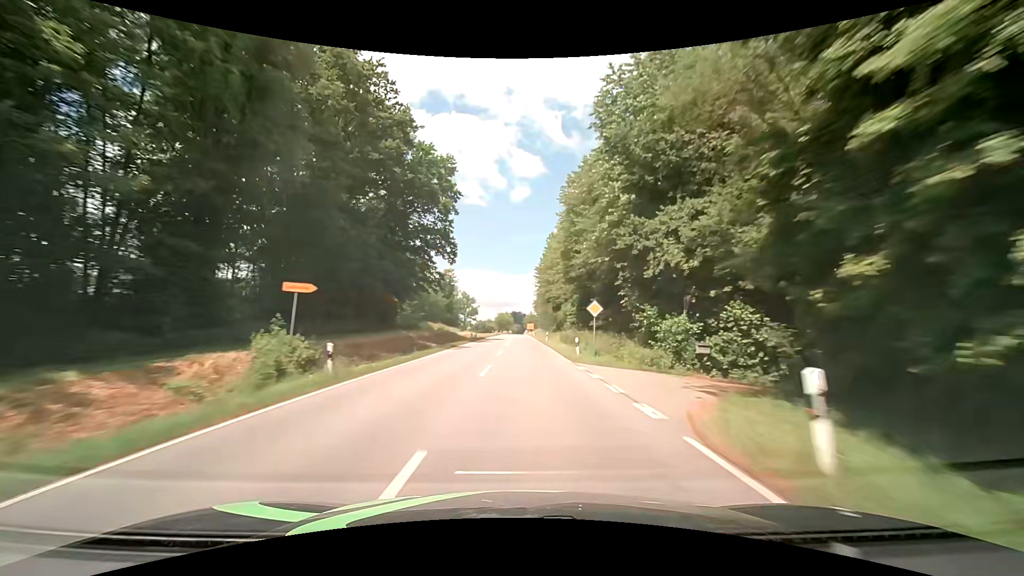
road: secondary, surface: asphalt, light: Day
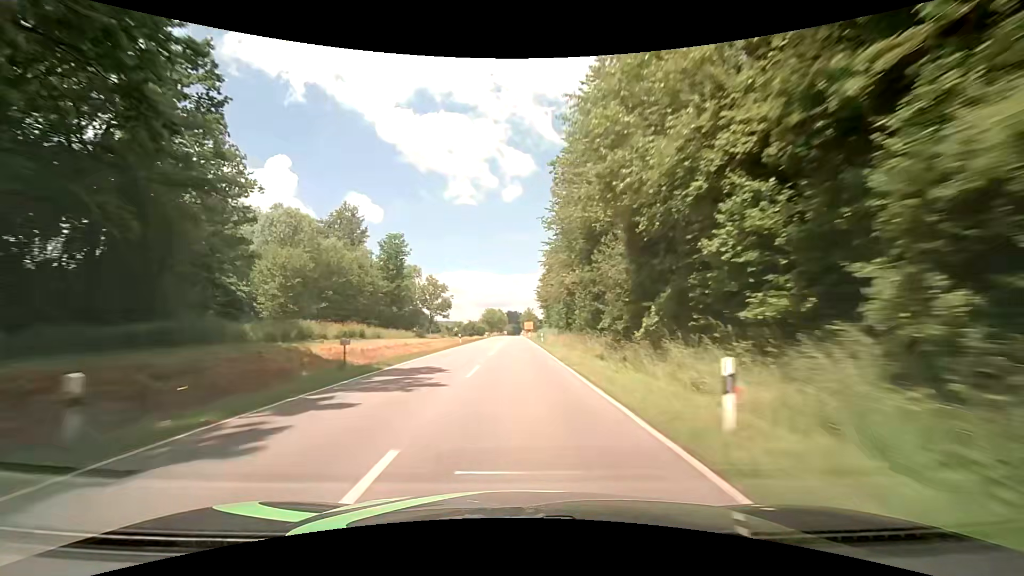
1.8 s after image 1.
(+0.7, +47.9) m; +1°
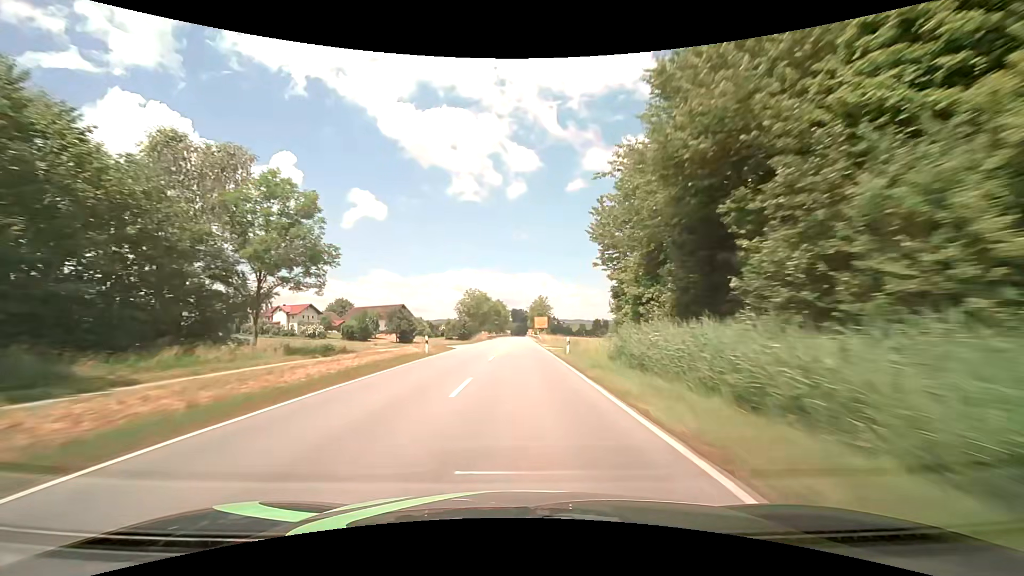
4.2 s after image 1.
(-0.4, +63.8) m; -1°
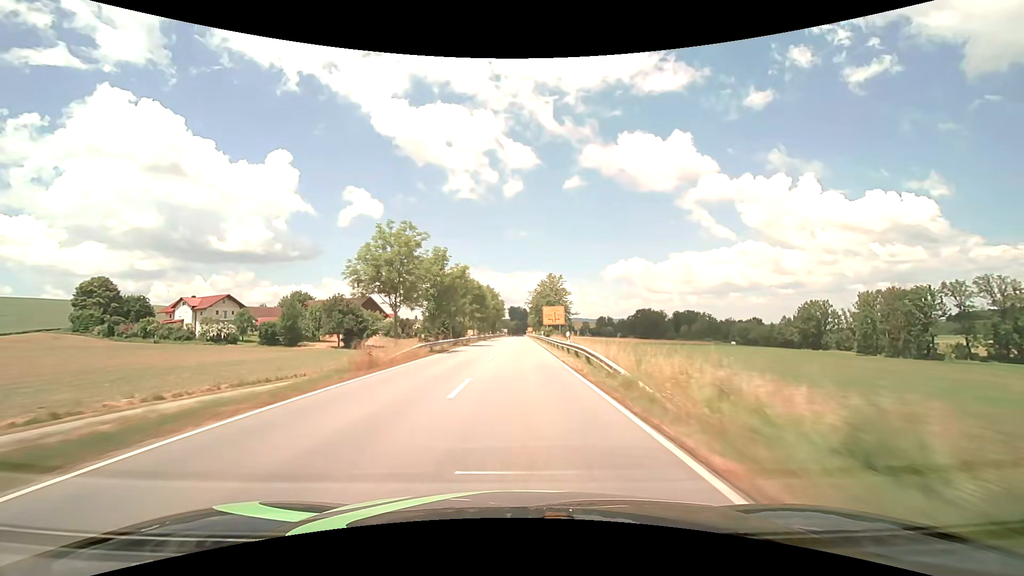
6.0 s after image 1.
(+0.1, +48.3) m; 0°
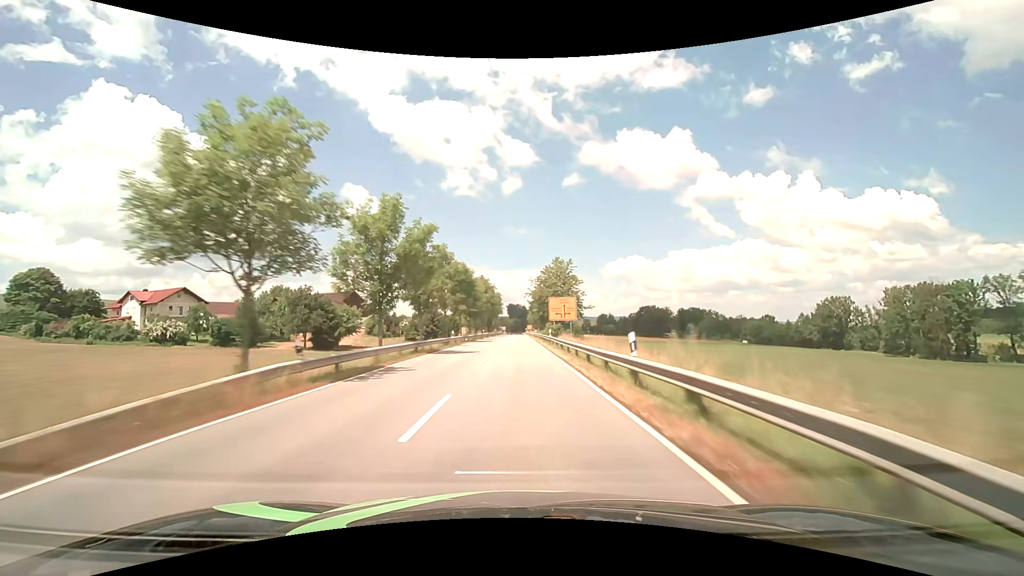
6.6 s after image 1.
(0.0, +16.2) m; 0°
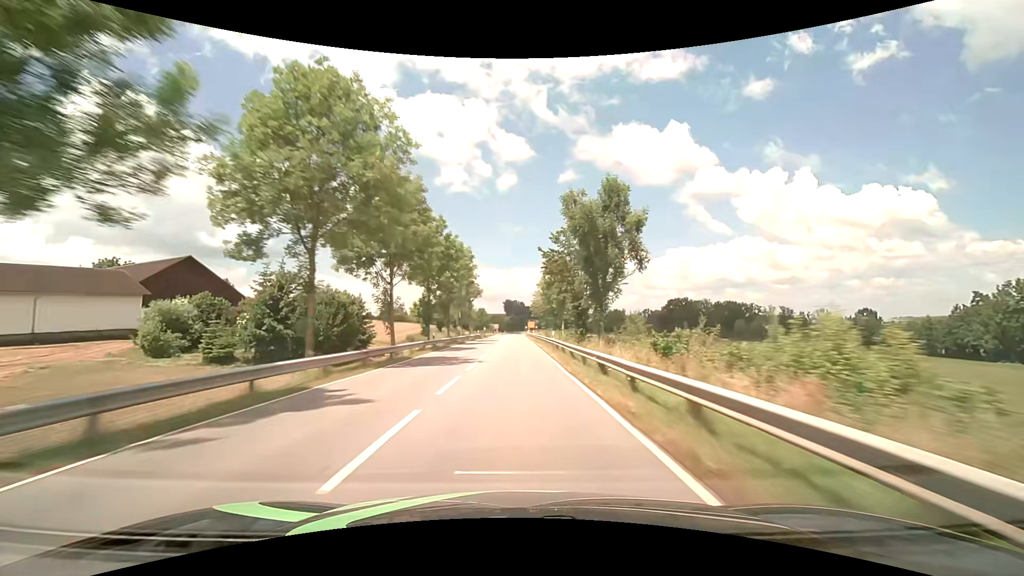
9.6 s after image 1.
(+0.2, +80.8) m; 0°
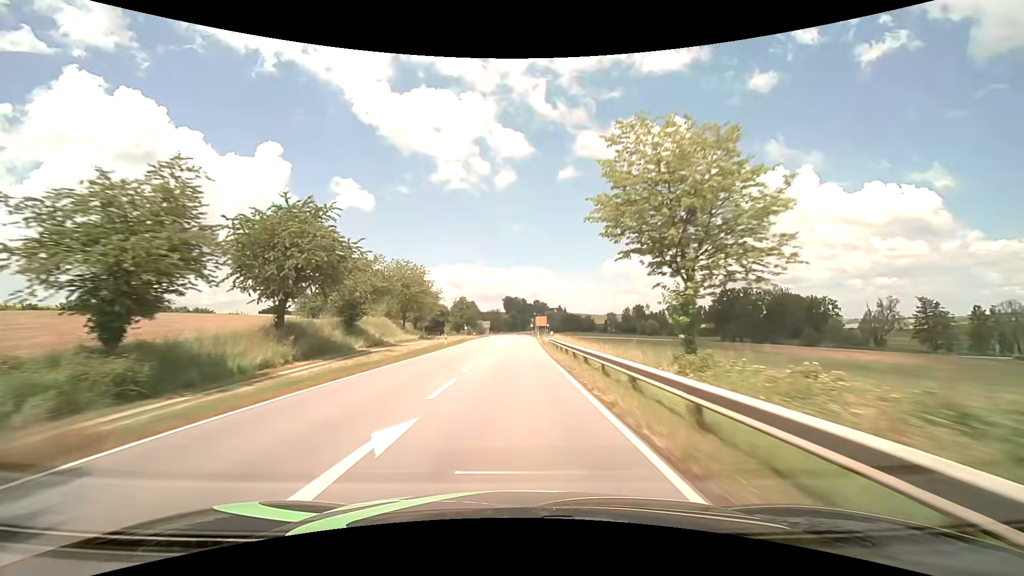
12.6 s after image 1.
(-0.2, +80.4) m; 0°
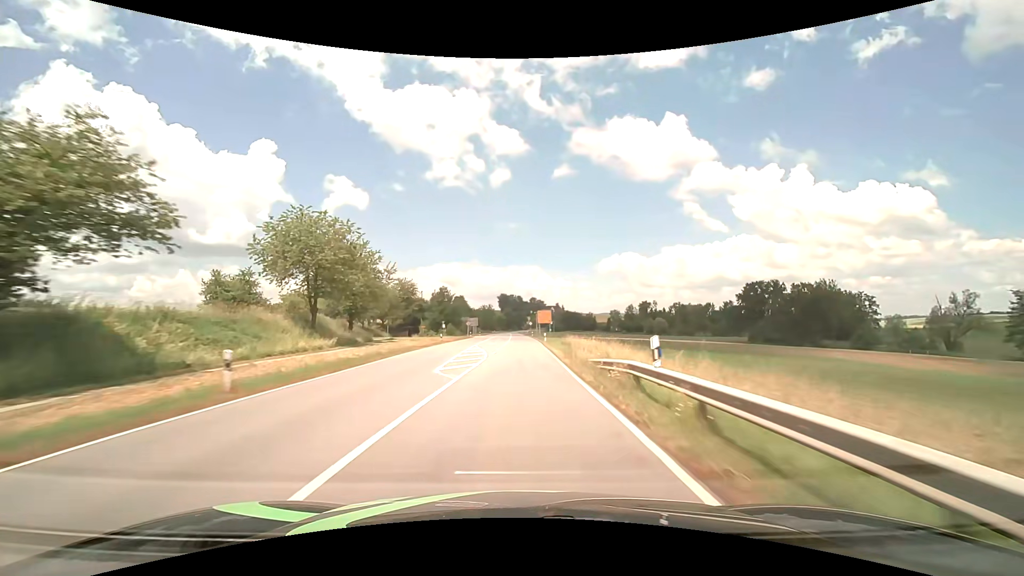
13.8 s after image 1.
(+0.1, +32.1) m; 0°
(0, +10) (0, +20) (0, +30) (0, +40) (0, +50) (0, +60) (0, +70) (0, +80) (0, +90) (0, +100) m
